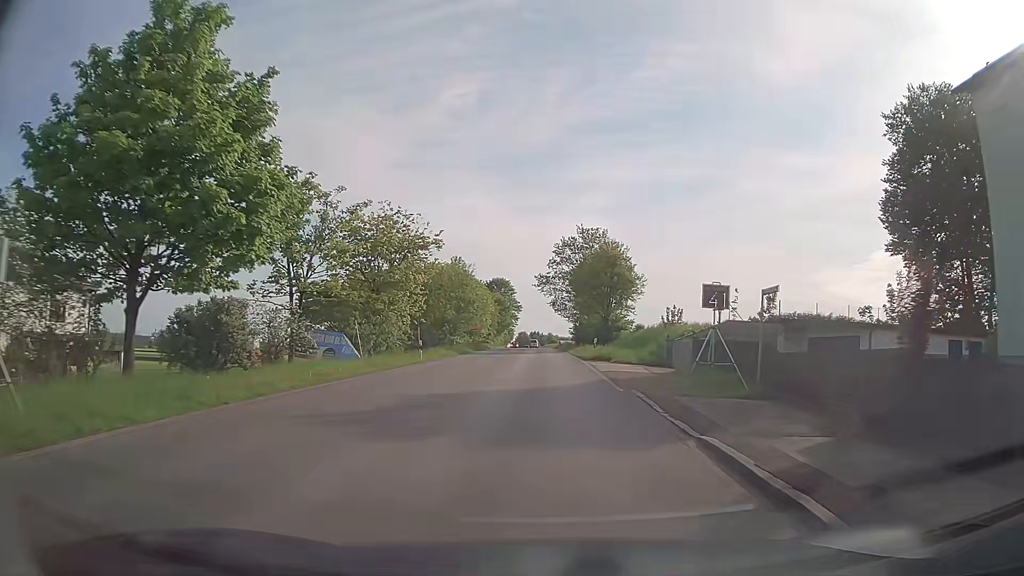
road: secondary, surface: asphalt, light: Day
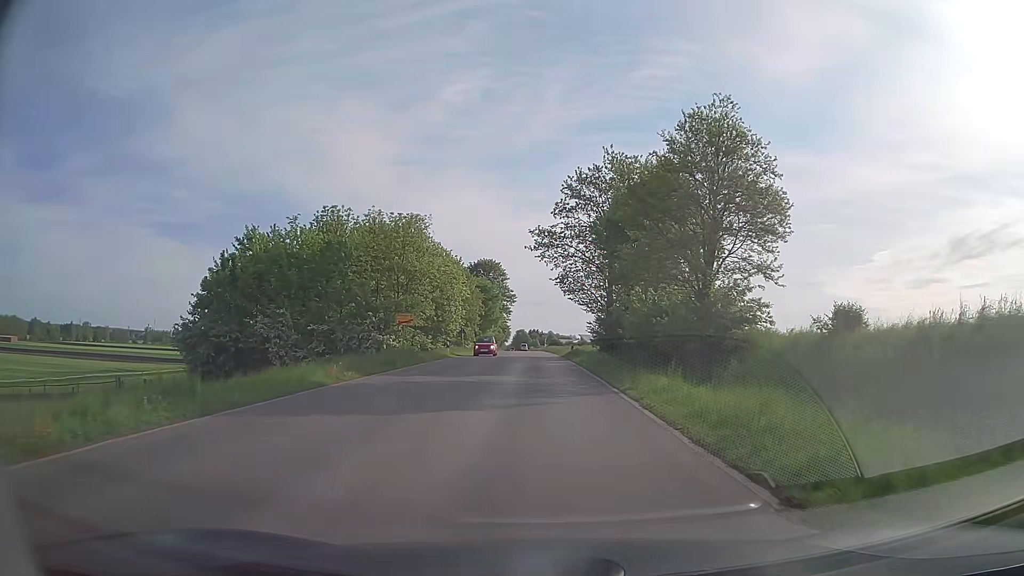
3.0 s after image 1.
(-0.2, +35.5) m; 0°
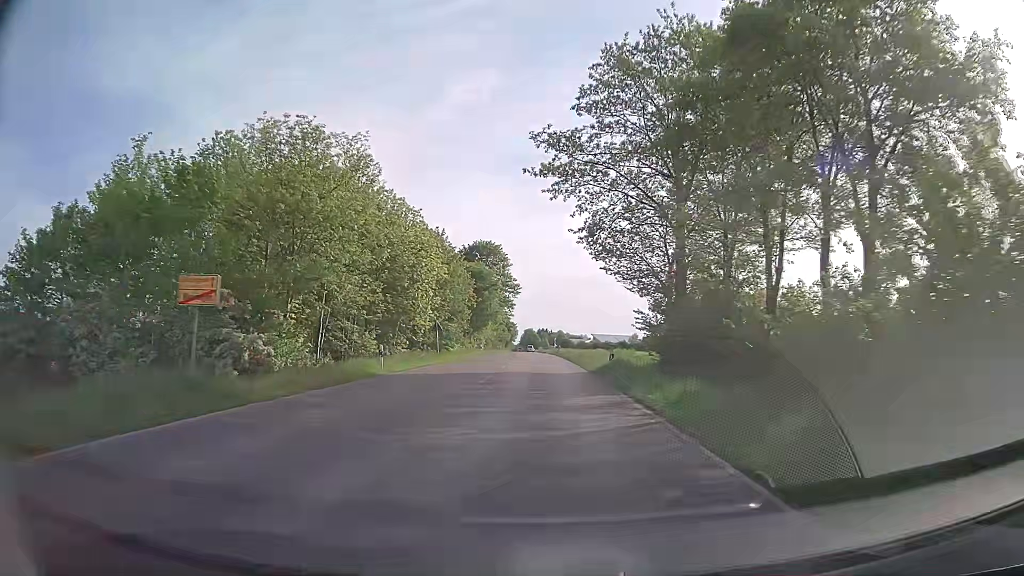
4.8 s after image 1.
(-0.1, +22.6) m; -1°
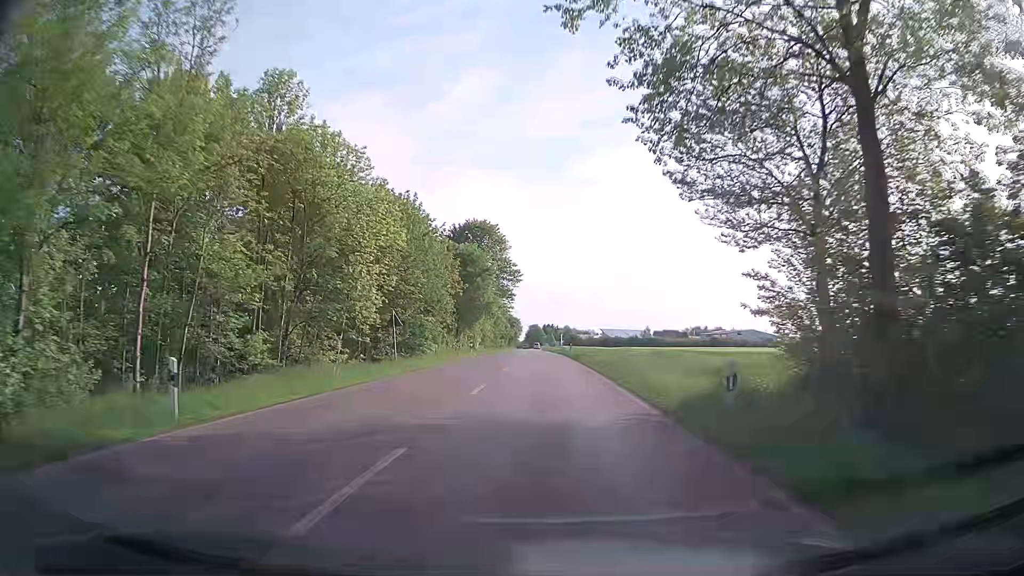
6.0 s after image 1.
(0.0, +16.0) m; 0°
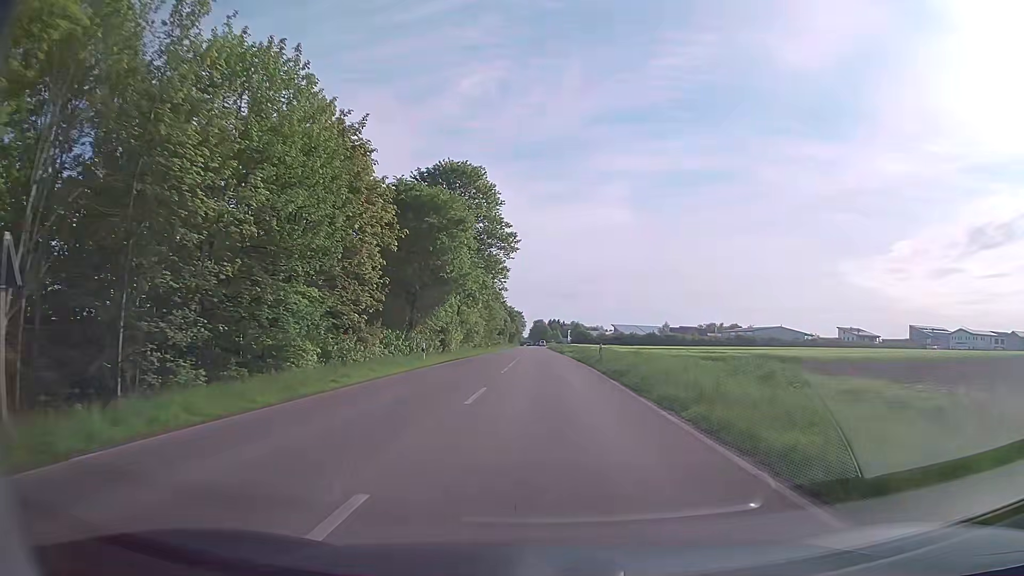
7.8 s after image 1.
(-0.3, +26.7) m; -1°
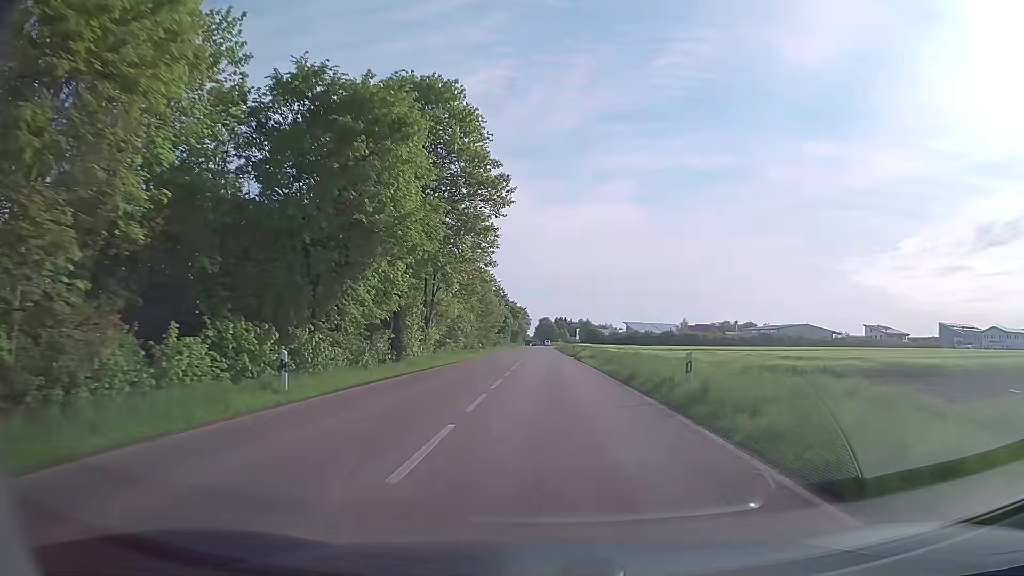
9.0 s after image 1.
(0.0, +19.5) m; 0°
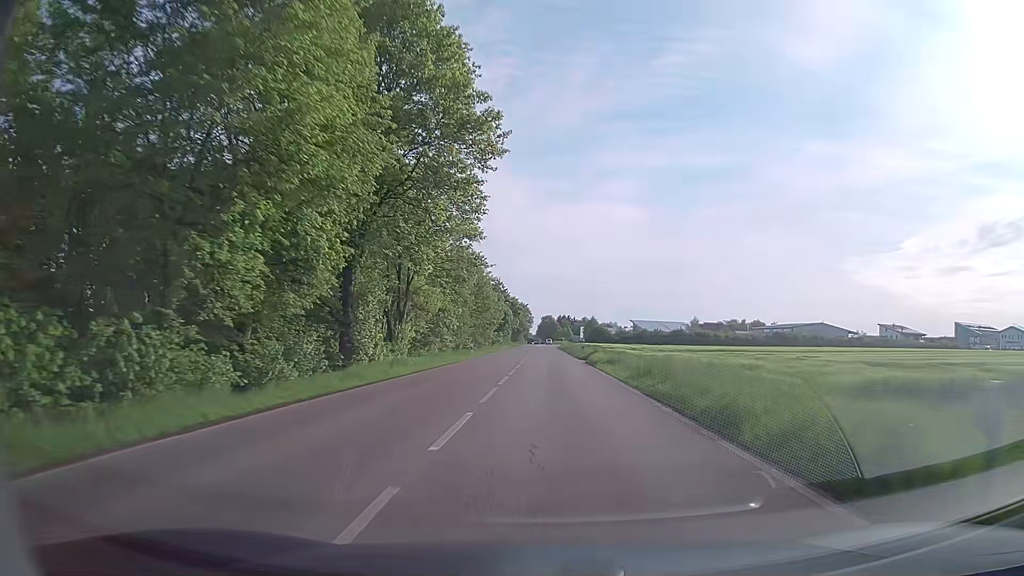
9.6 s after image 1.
(0.0, +10.2) m; 0°
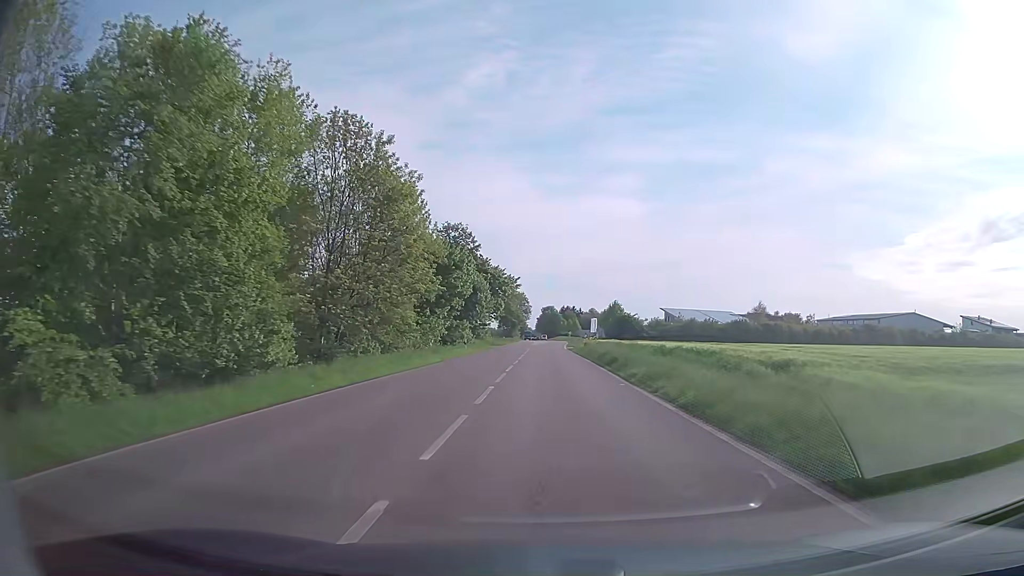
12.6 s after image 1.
(+0.1, +55.2) m; 0°
(0, +10) (0, +20) (0, +30) (0, +40) (0, +50) (+1, +60) (+1, +70) (+1, +80) (+1, +90) (+2, +100) m
